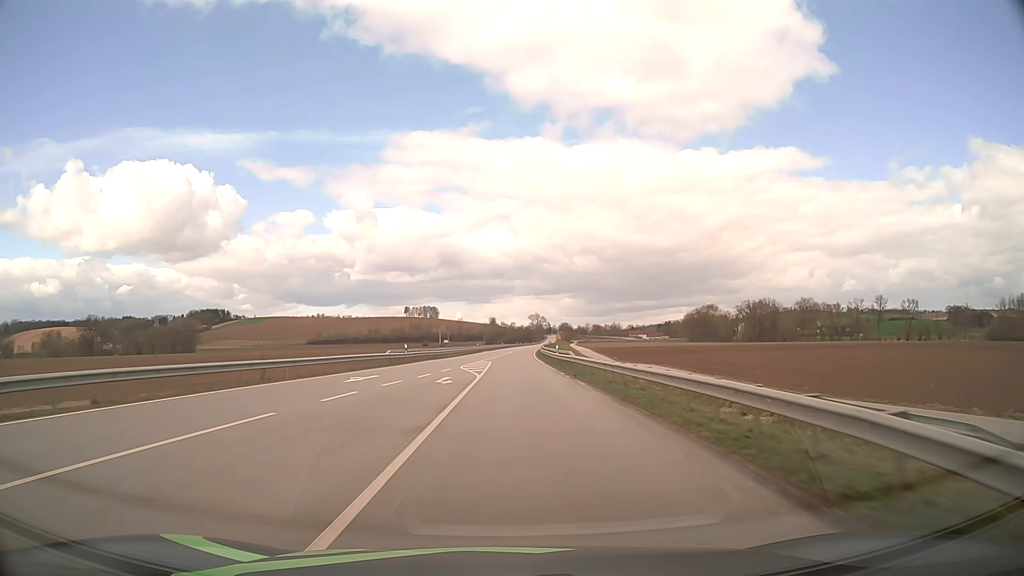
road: secondary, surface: asphalt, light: Day
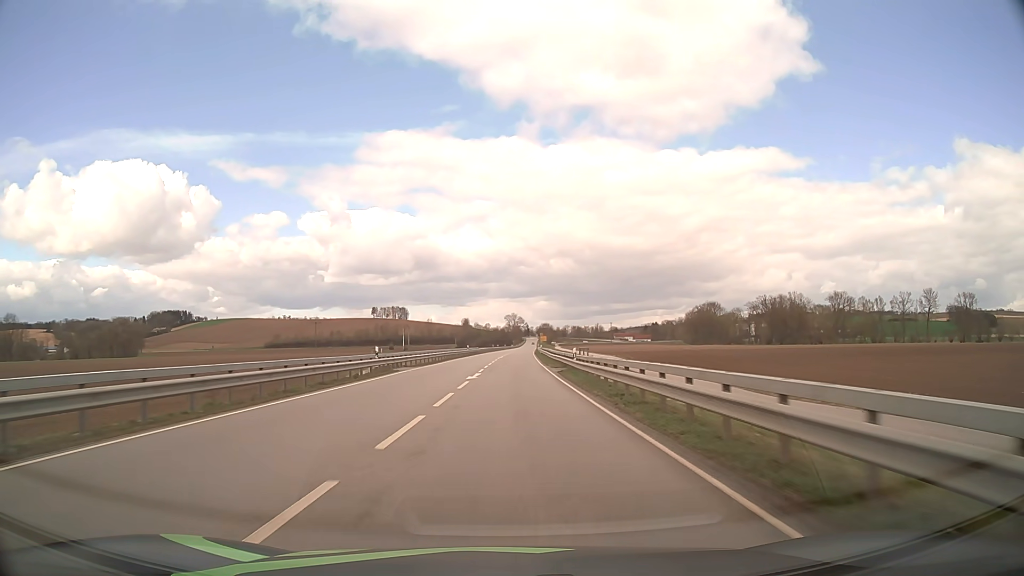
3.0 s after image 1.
(+0.6, +66.2) m; +2°
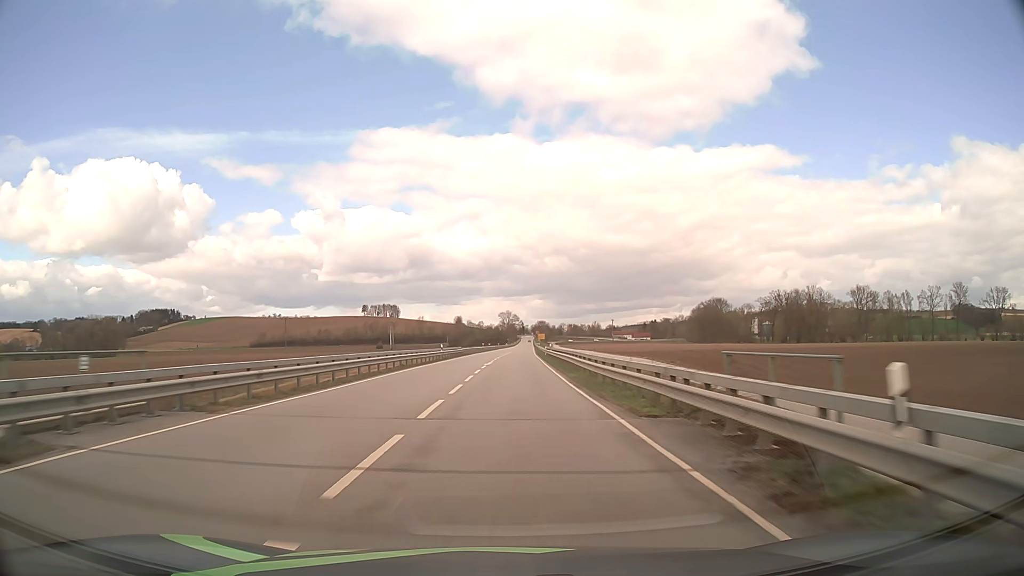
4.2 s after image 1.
(+0.2, +27.0) m; +1°
(0, +10) (0, +20) (0, +30) (0, +40) (0, +50) (+1, +60) (+1, +70) (+1, +80) (+1, +90) (+2, +100) m
